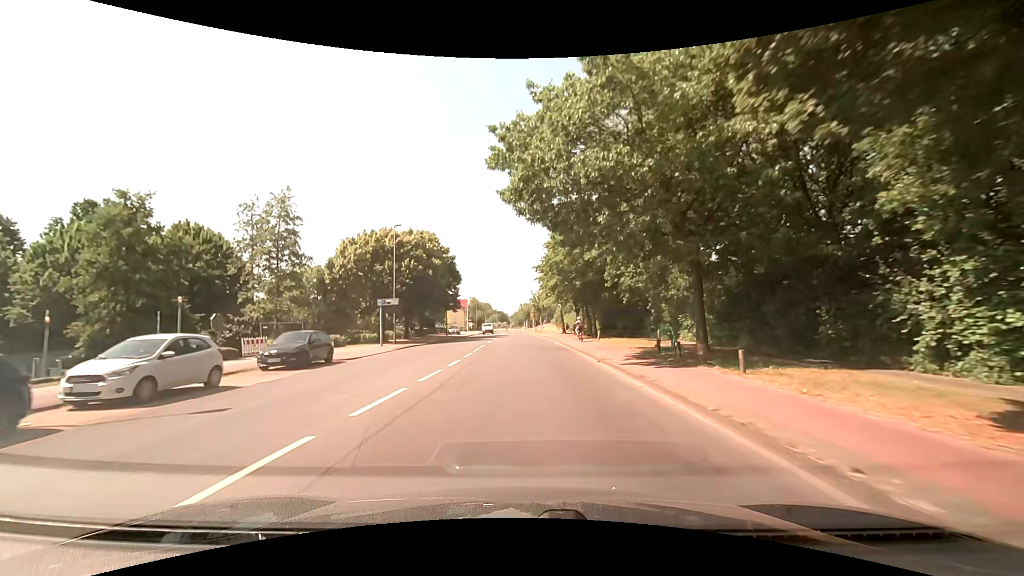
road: tertiary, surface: asphalt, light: Day
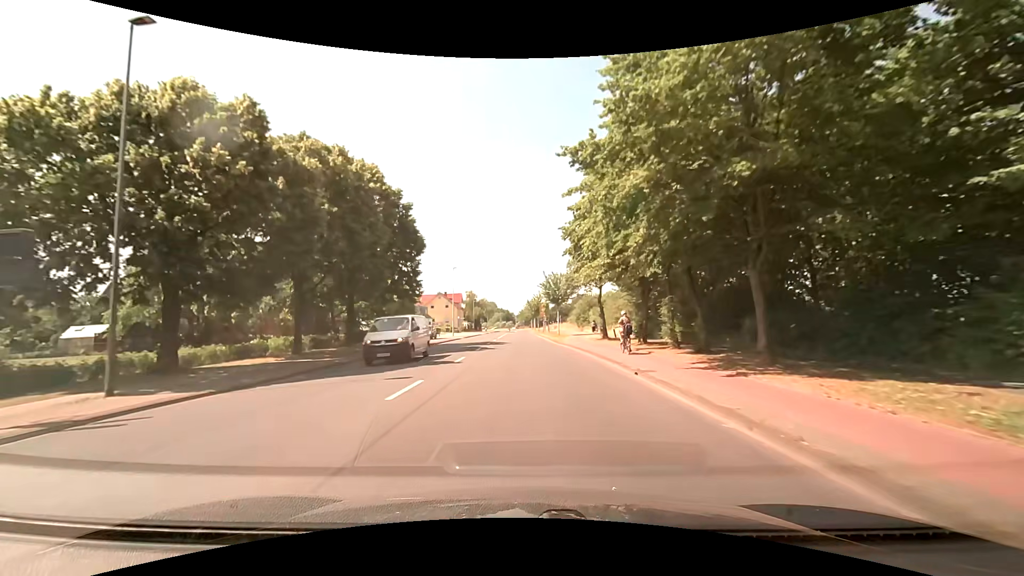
(-0.2, +30.3) m; 0°
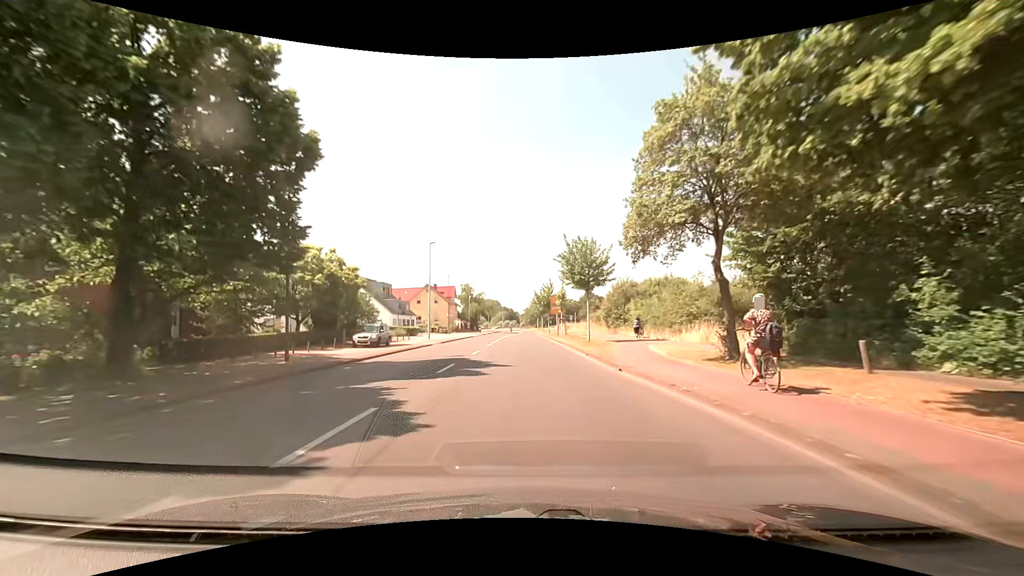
(-0.2, +22.7) m; -1°
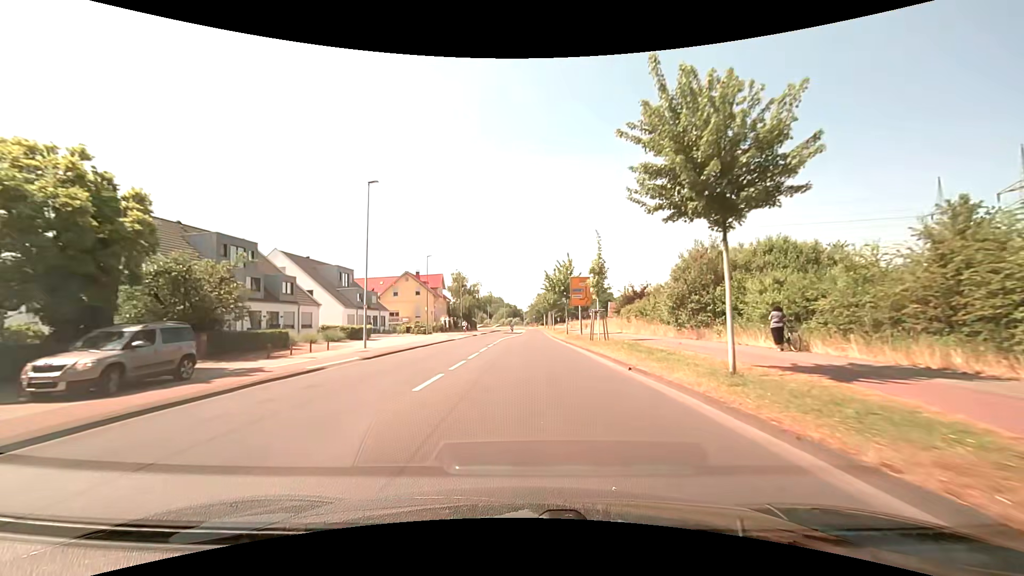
(-0.1, +22.7) m; -1°
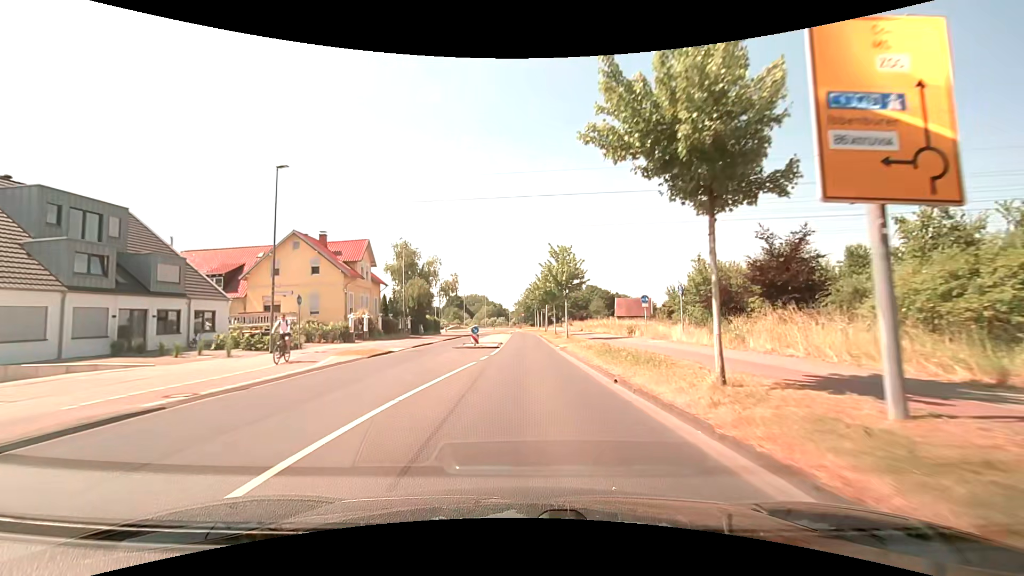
(+0.4, +37.6) m; +2°
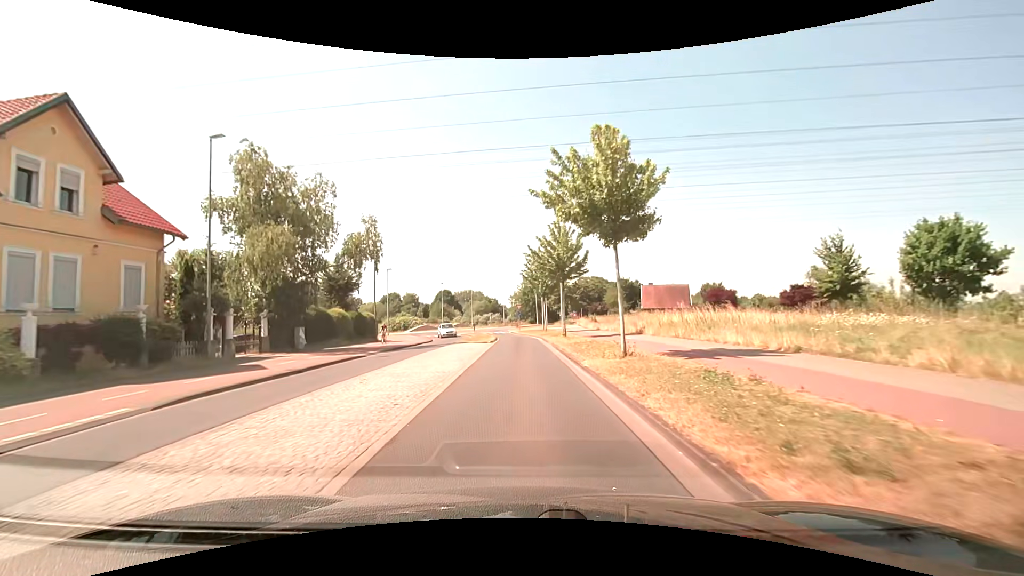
(+0.3, +34.8) m; 0°
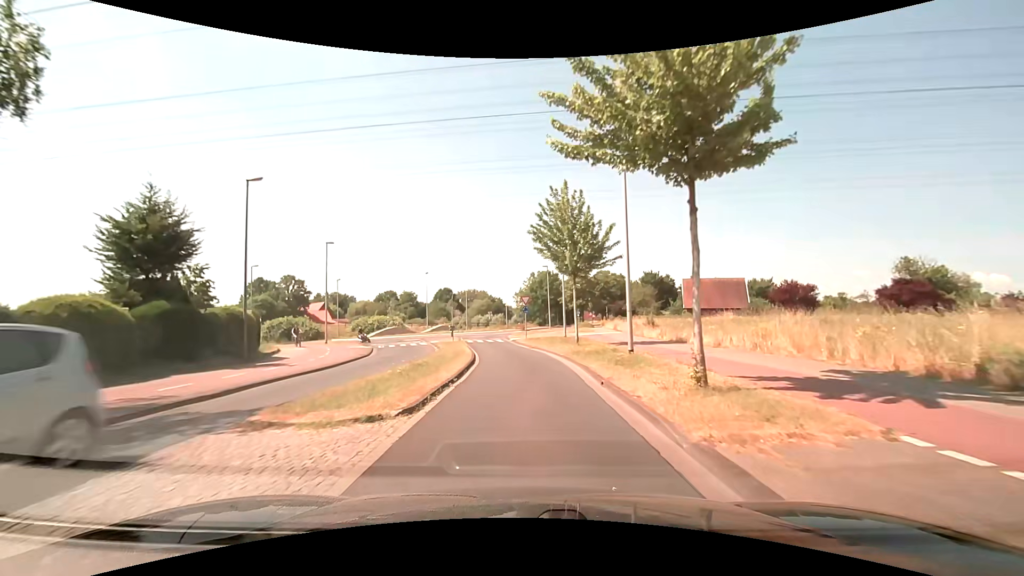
(-0.2, +23.7) m; -1°
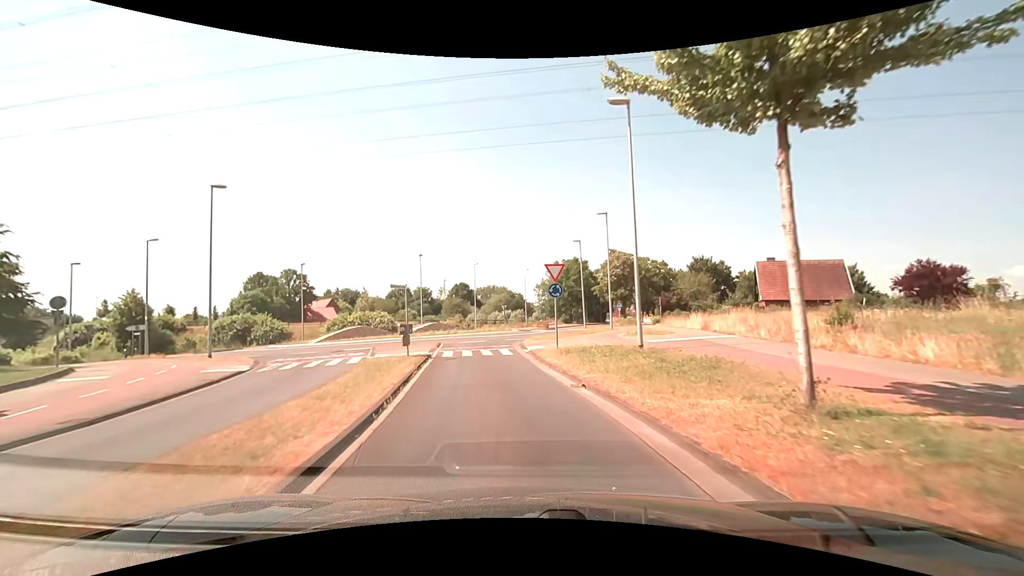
(-0.1, +19.5) m; -2°
(0, +10) (-1, +20) (-2, +30) (+1, +39) (+3, +49) (+3, +59) (+5, +69) (+9, +78) (+12, +87) (+16, +97) m
